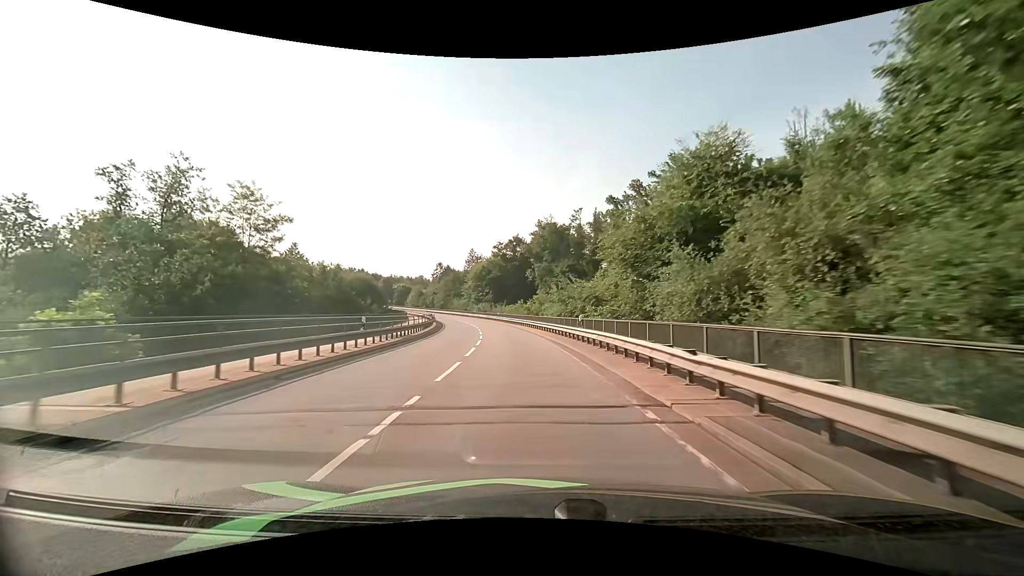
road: secondary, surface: asphalt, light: Day
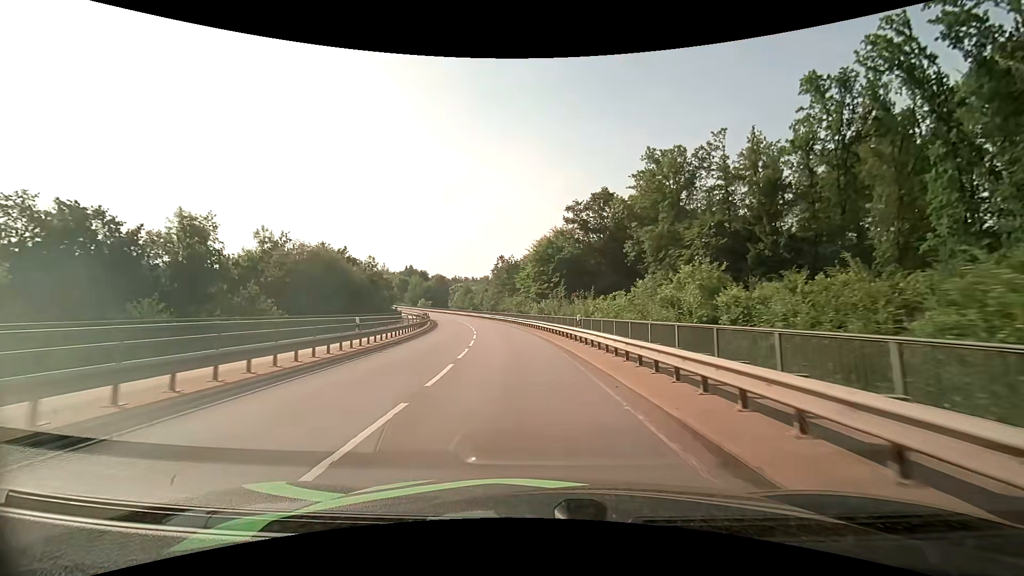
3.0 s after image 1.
(-3.7, +48.8) m; -9°
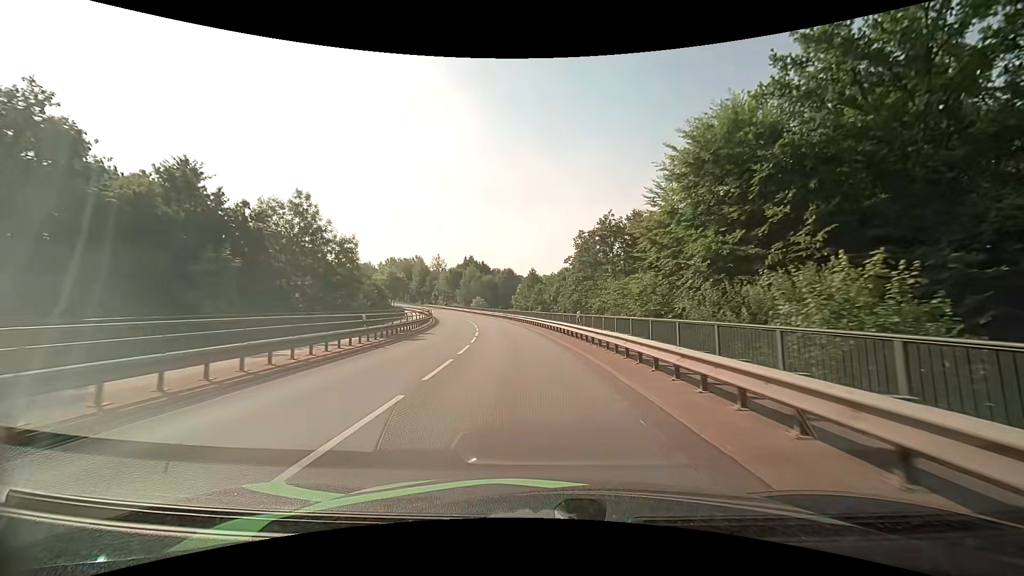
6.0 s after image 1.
(-4.1, +47.7) m; -9°
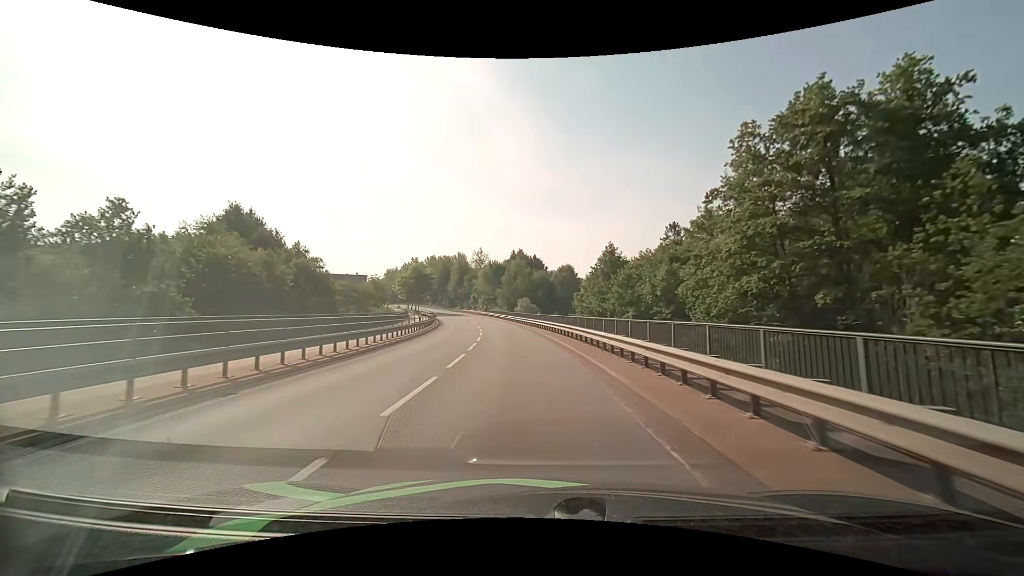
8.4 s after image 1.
(-2.0, +33.4) m; -7°
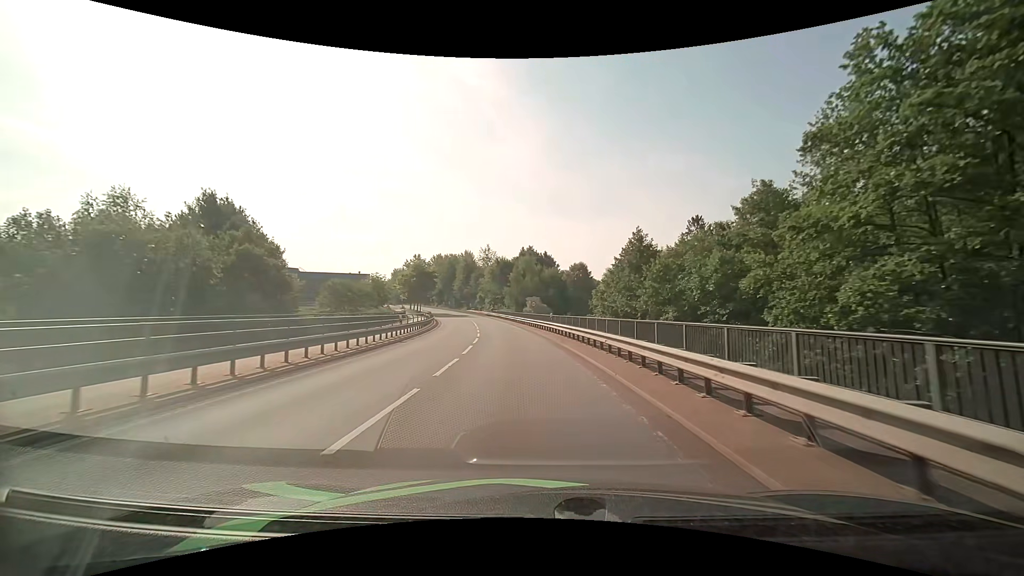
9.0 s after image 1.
(-0.1, +7.8) m; -1°
